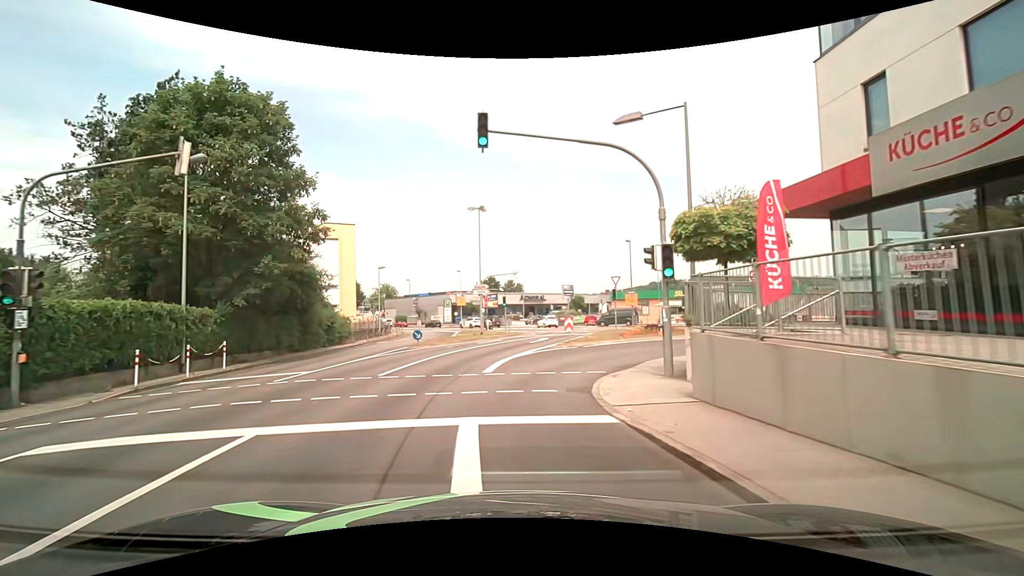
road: tertiary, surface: asphalt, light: Day
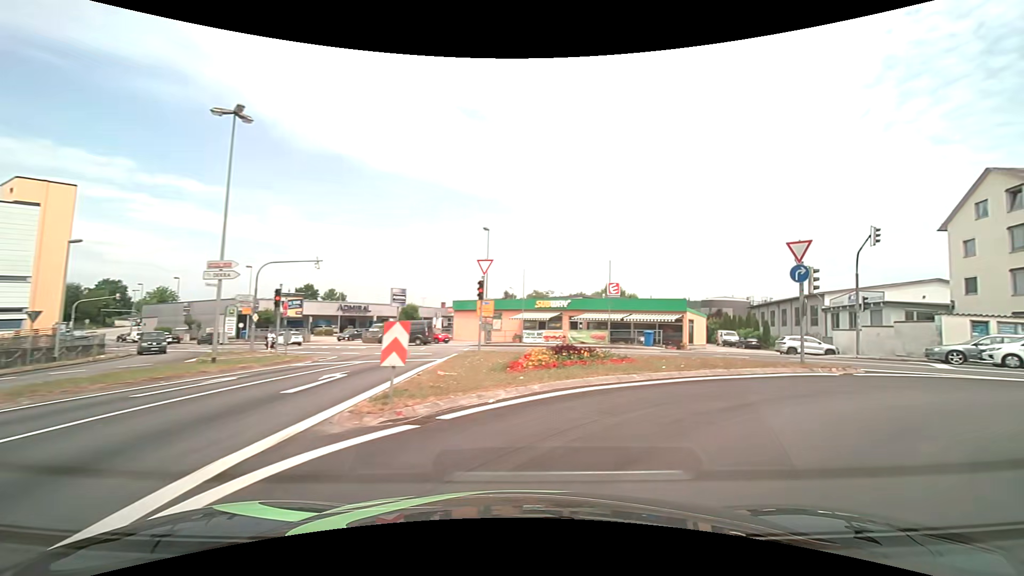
(+1.3, +17.2) m; +19°
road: tertiary_link
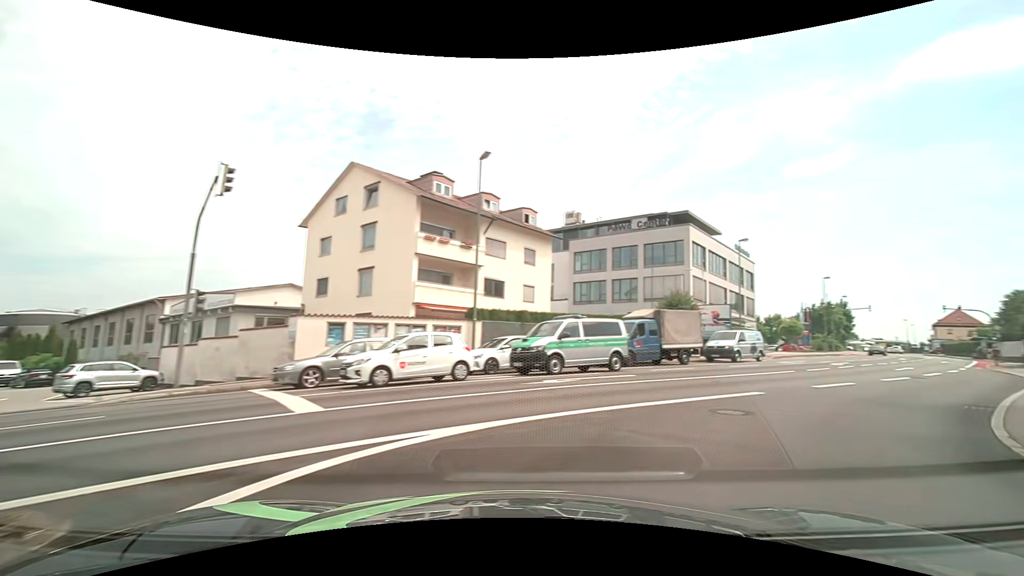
(+6.9, +11.8) m; +66°
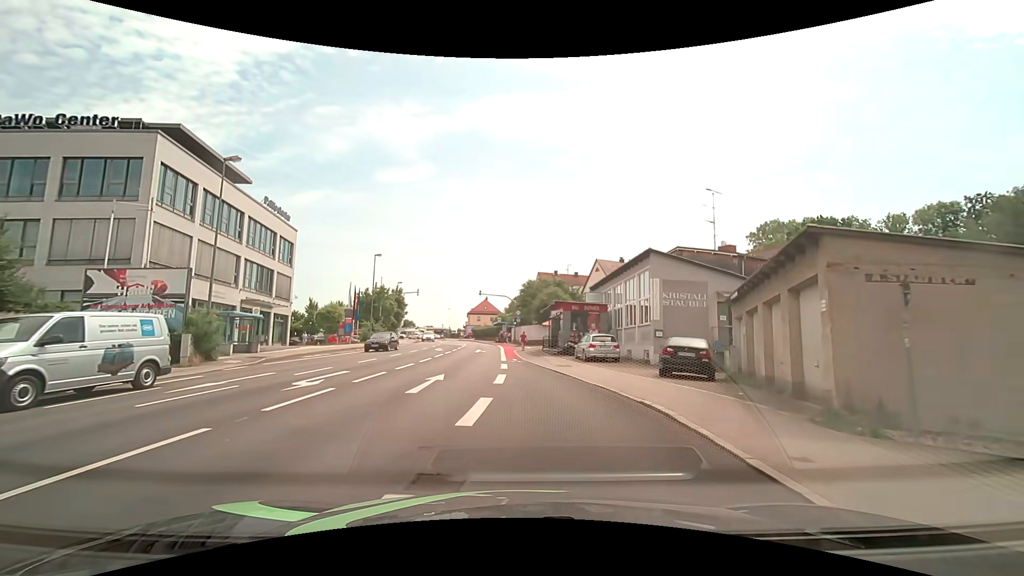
(+11.5, +17.2) m; +45°
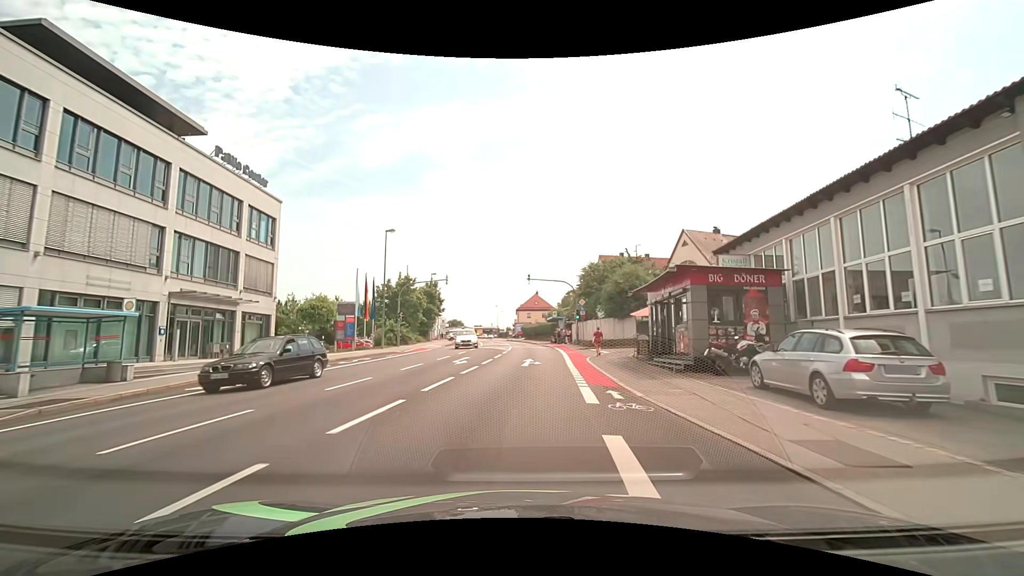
(-1.1, +15.8) m; -6°
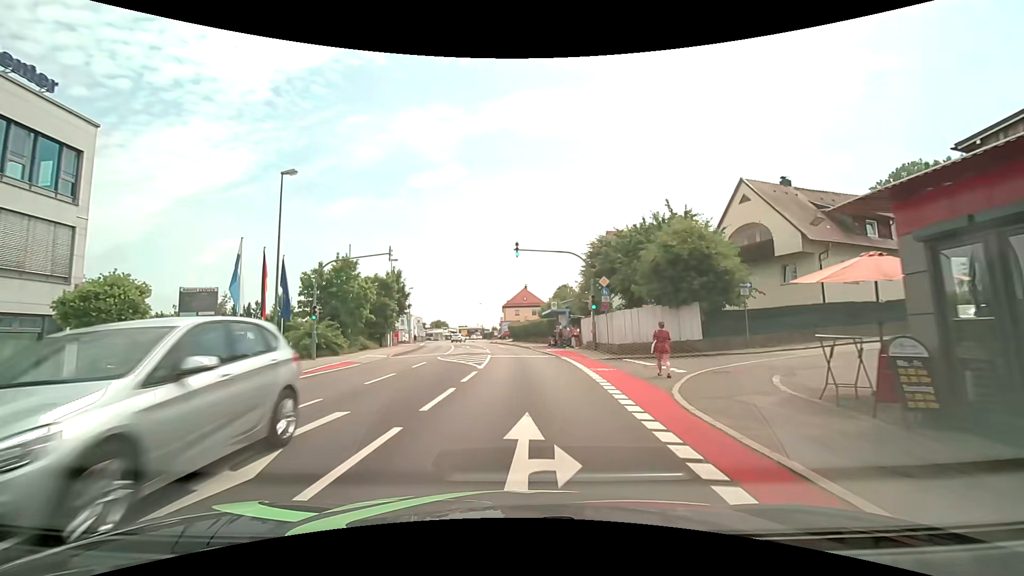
(+0.2, +16.4) m; +1°
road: tertiary
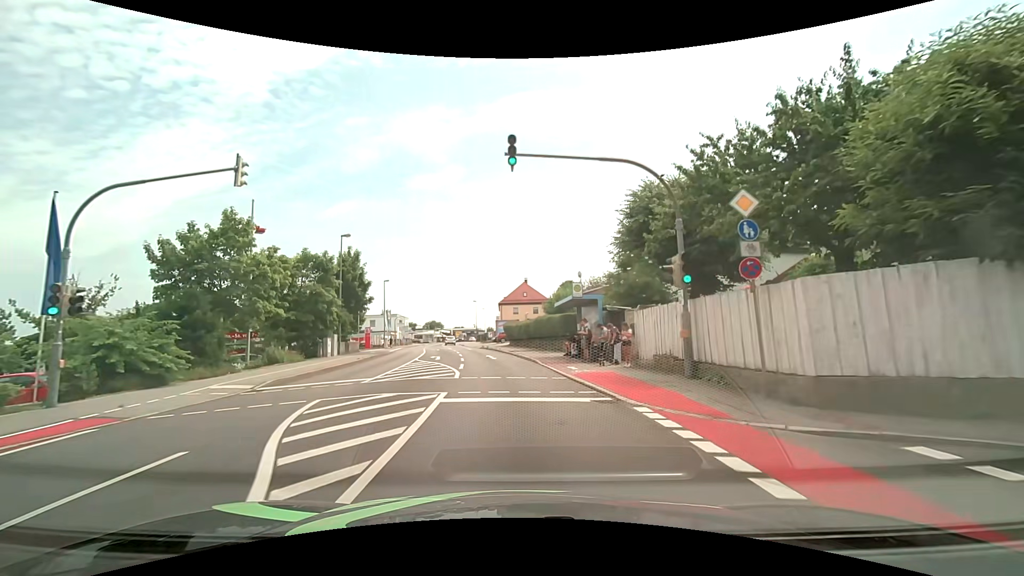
(+0.1, +16.3) m; 0°
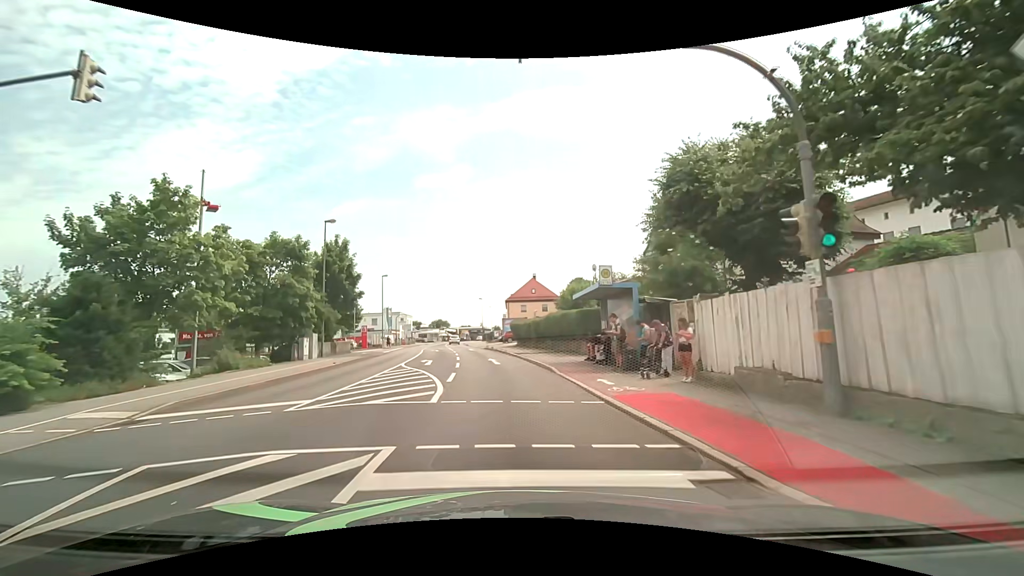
(0.0, +5.5) m; -1°
(0, +10) (-1, +20) (-2, +30) (-4, +40) (-5, +50) (-7, +60) (-8, +69) (-10, +79) (-11, +89) (-12, +99) m
